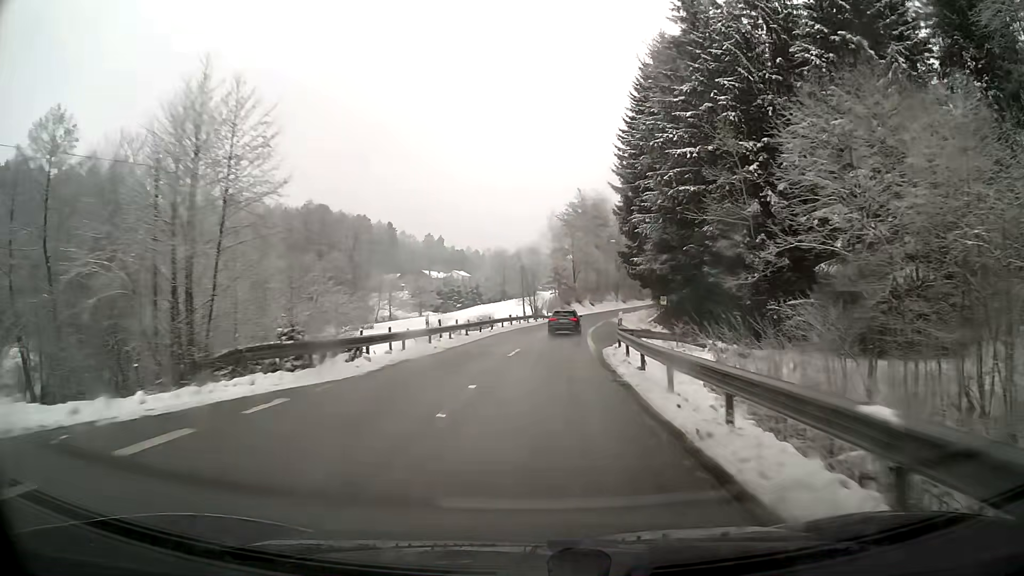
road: secondary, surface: asphalt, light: Day
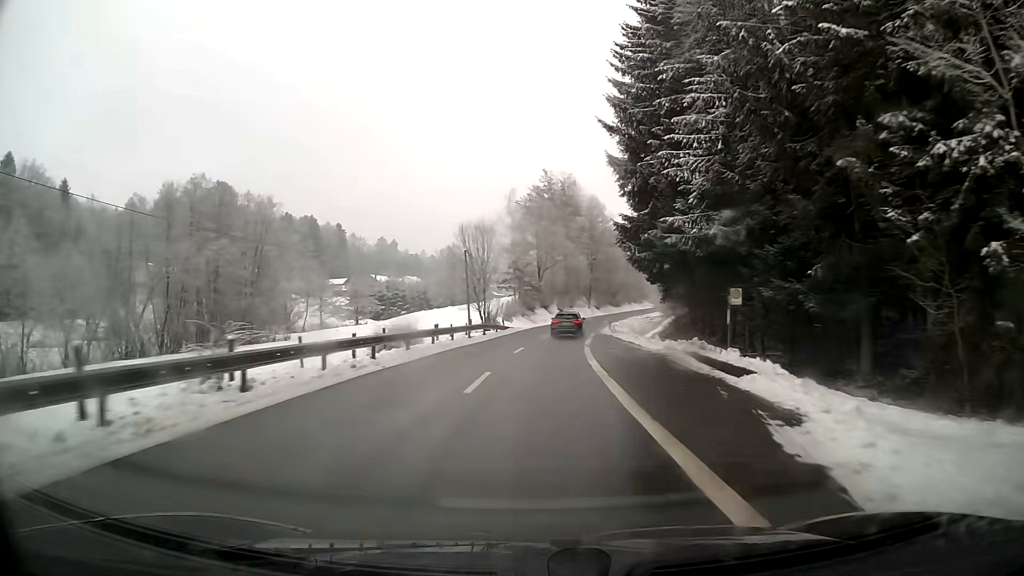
(+0.7, +23.9) m; +4°
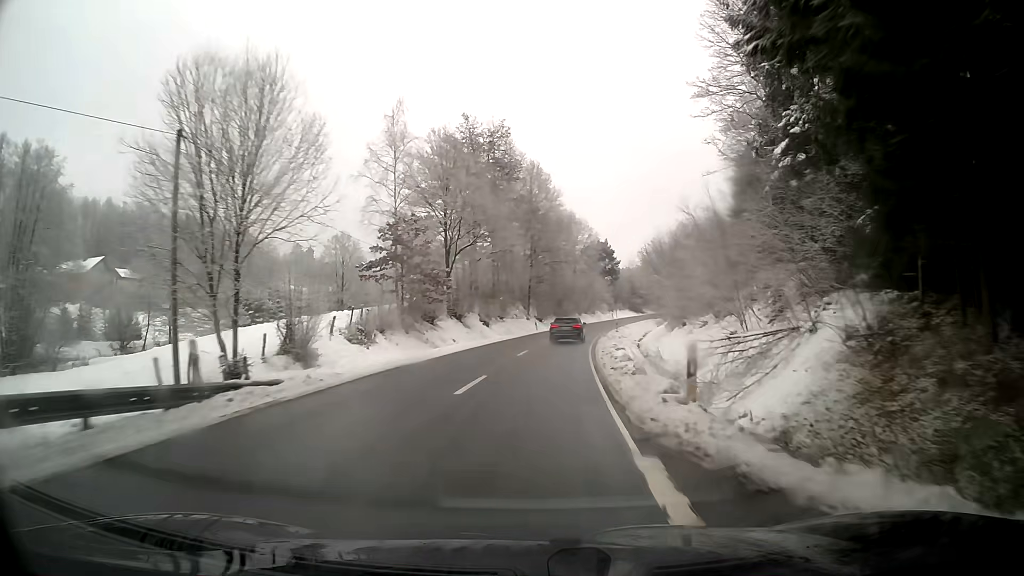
(+1.8, +36.0) m; +6°
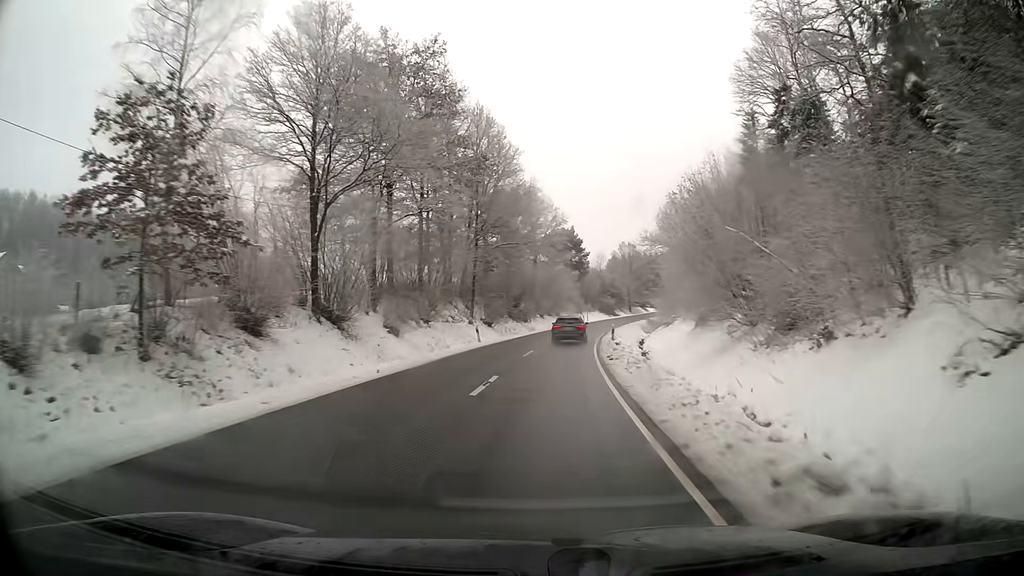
(+0.9, +23.8) m; +4°
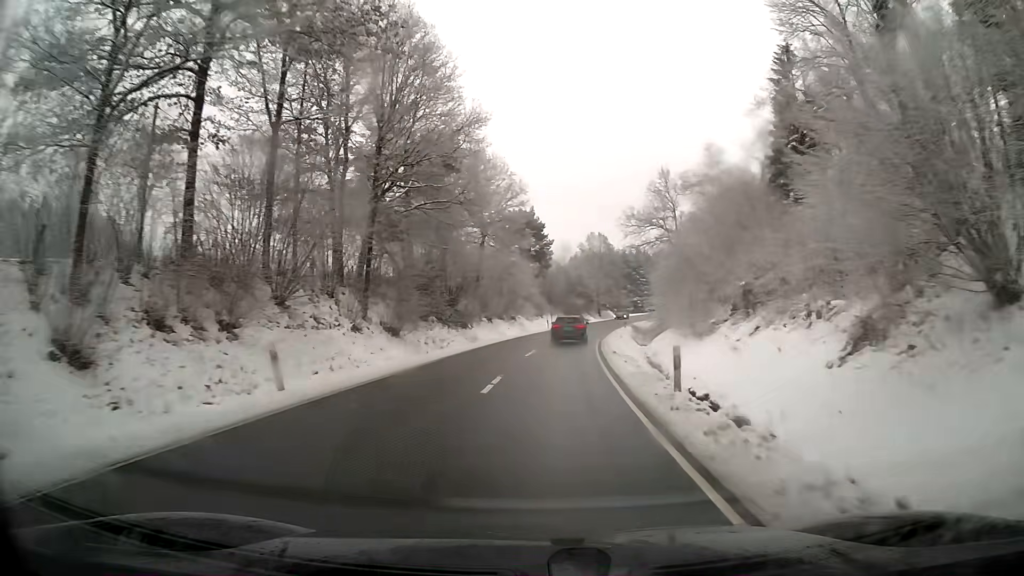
(+0.7, +23.8) m; +4°
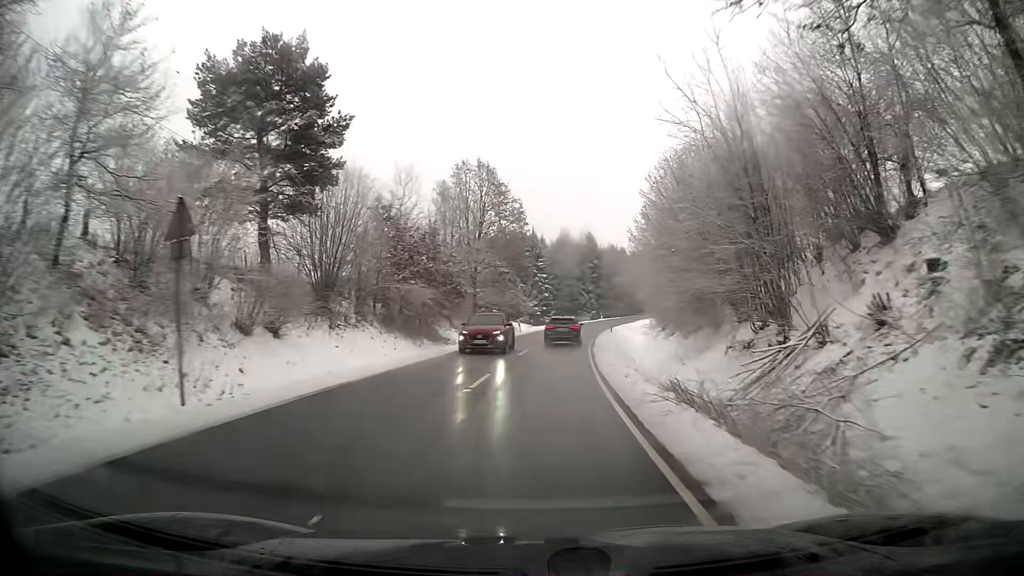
(+5.5, +59.7) m; +10°
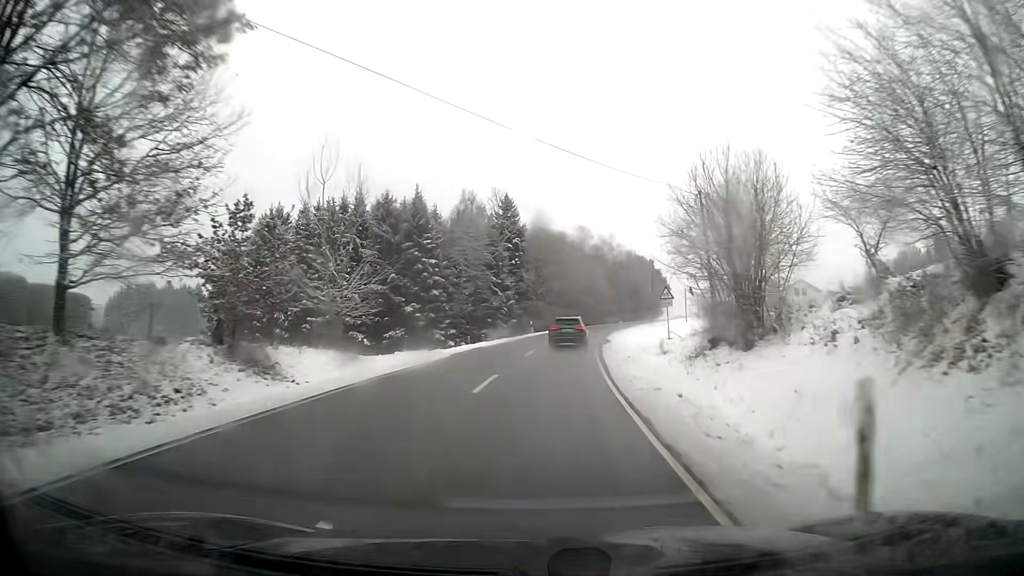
(+3.2, +48.0) m; +8°
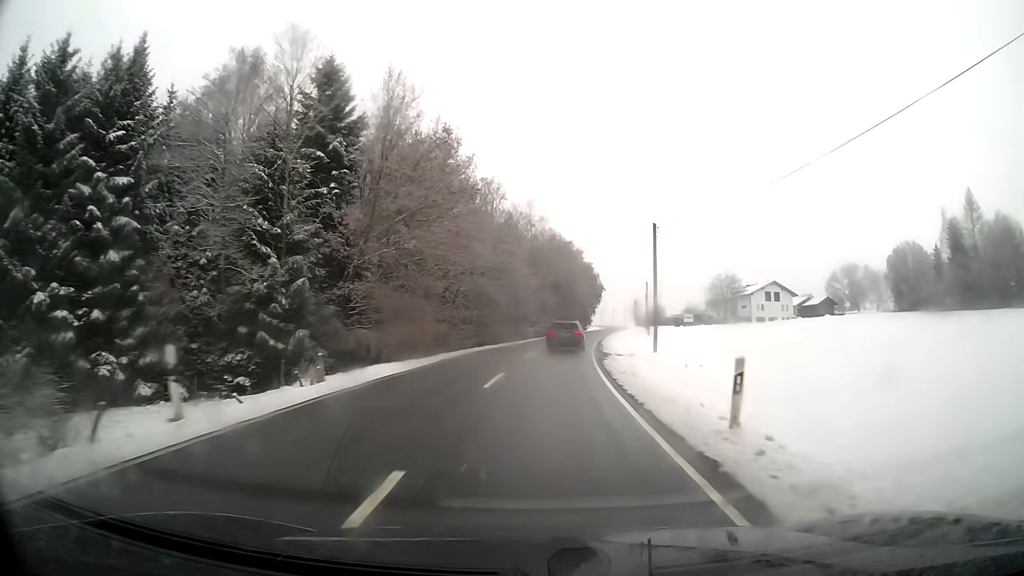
(+3.3, +46.4) m; +8°
